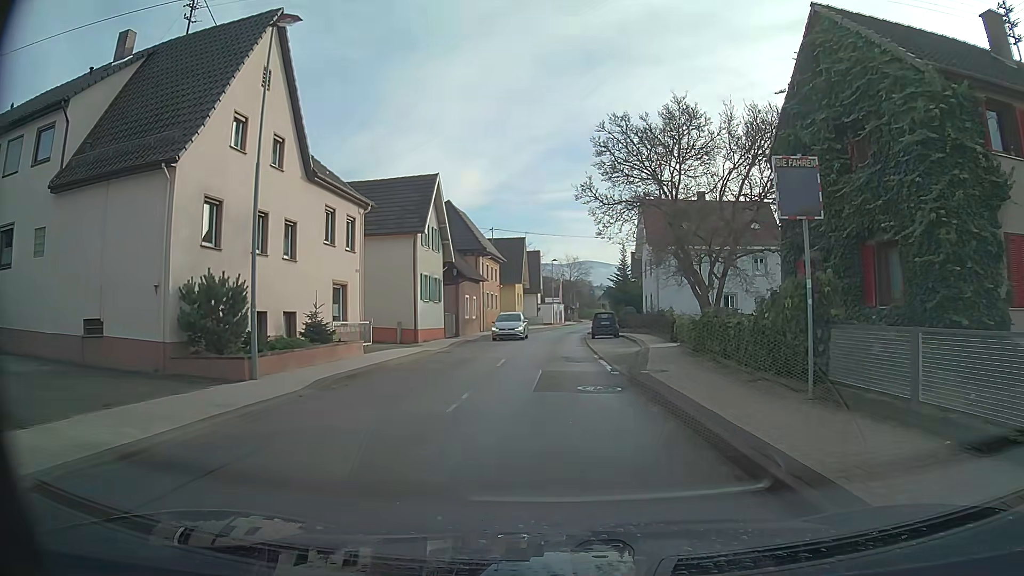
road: secondary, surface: asphalt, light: Day
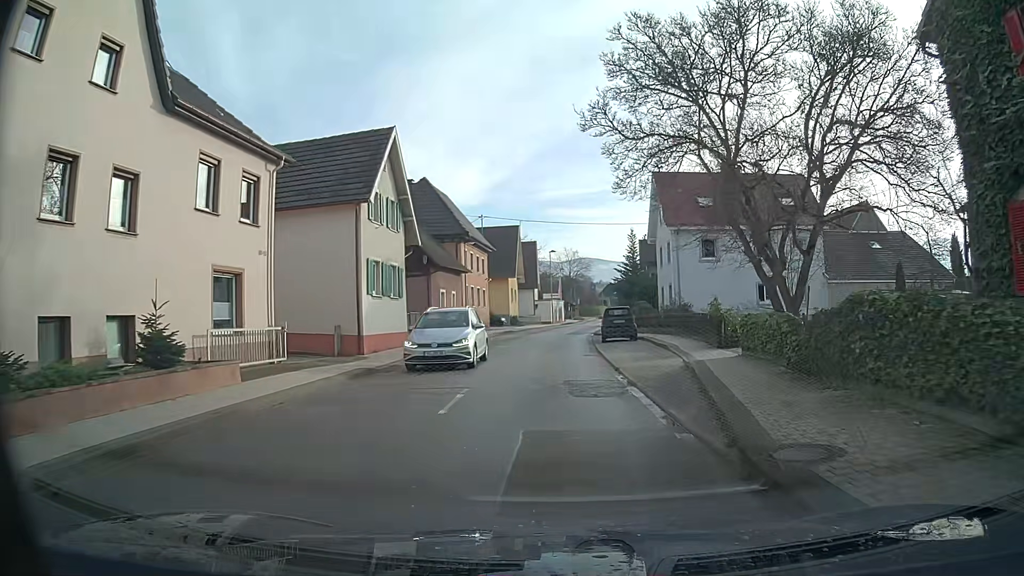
(0.0, +9.0) m; 0°
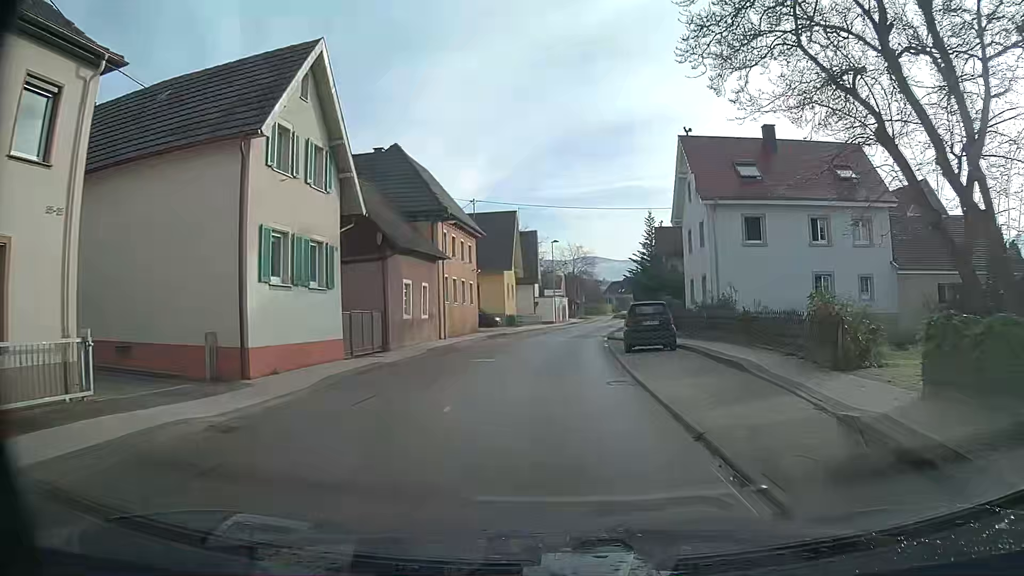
(+0.1, +9.0) m; +1°
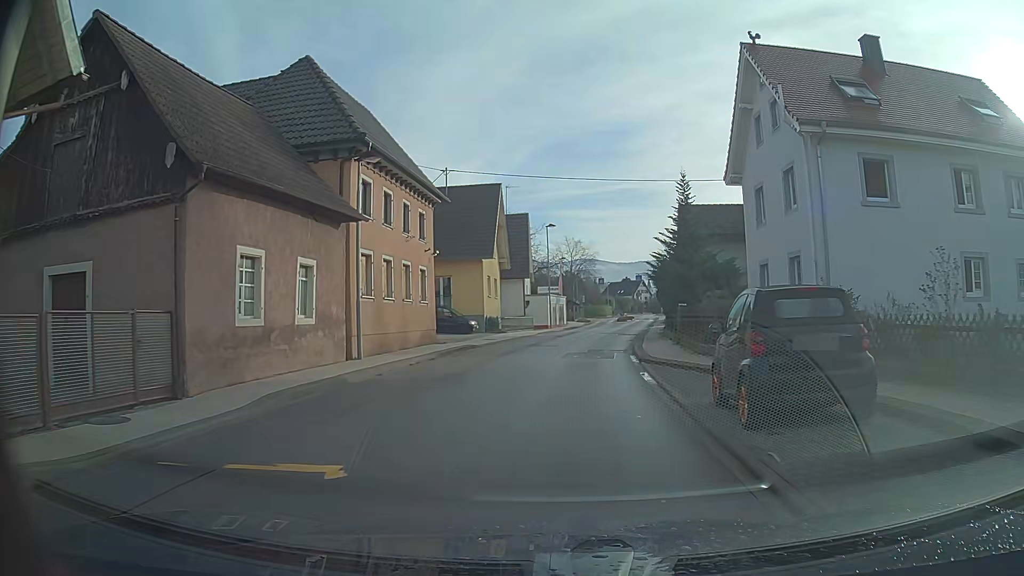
(-0.2, +13.5) m; -1°
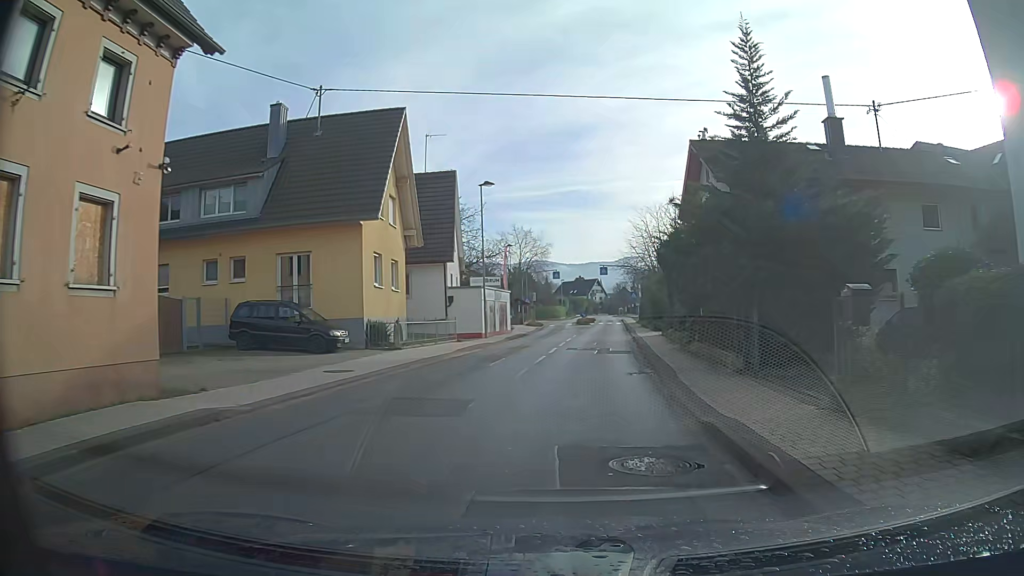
(+0.6, +18.0) m; +5°
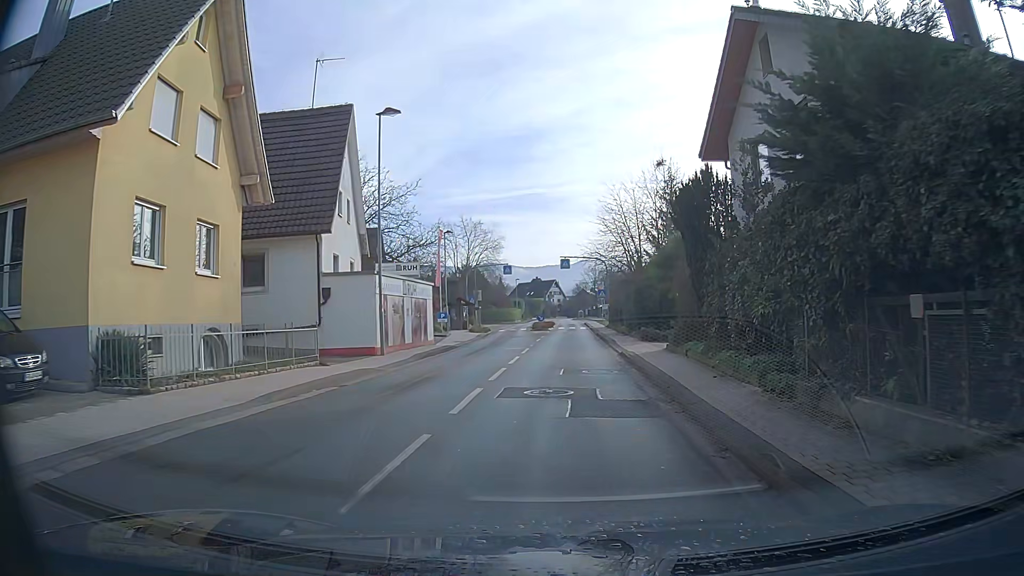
(+0.5, +13.5) m; +3°
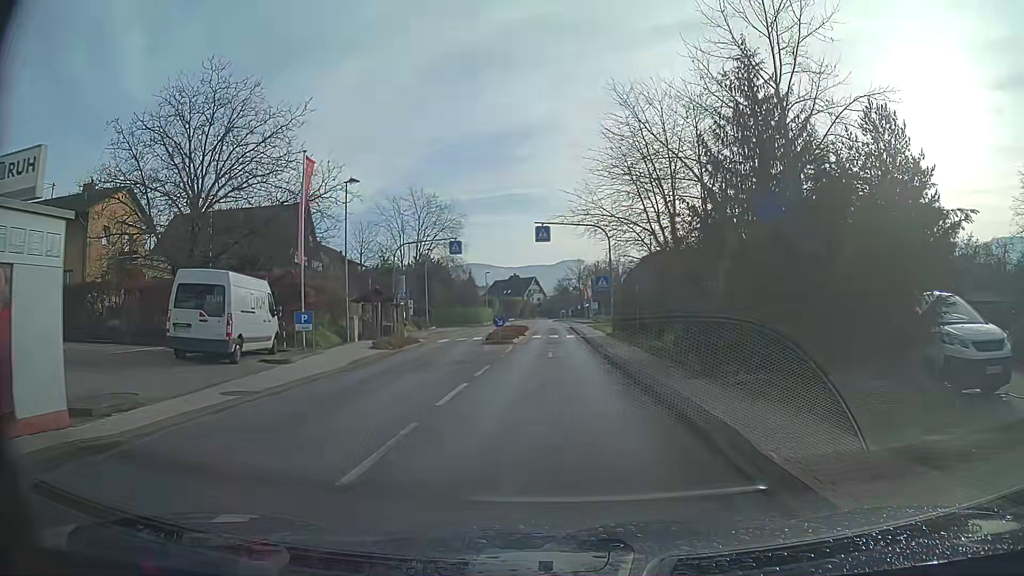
(+0.3, +22.4) m; +2°
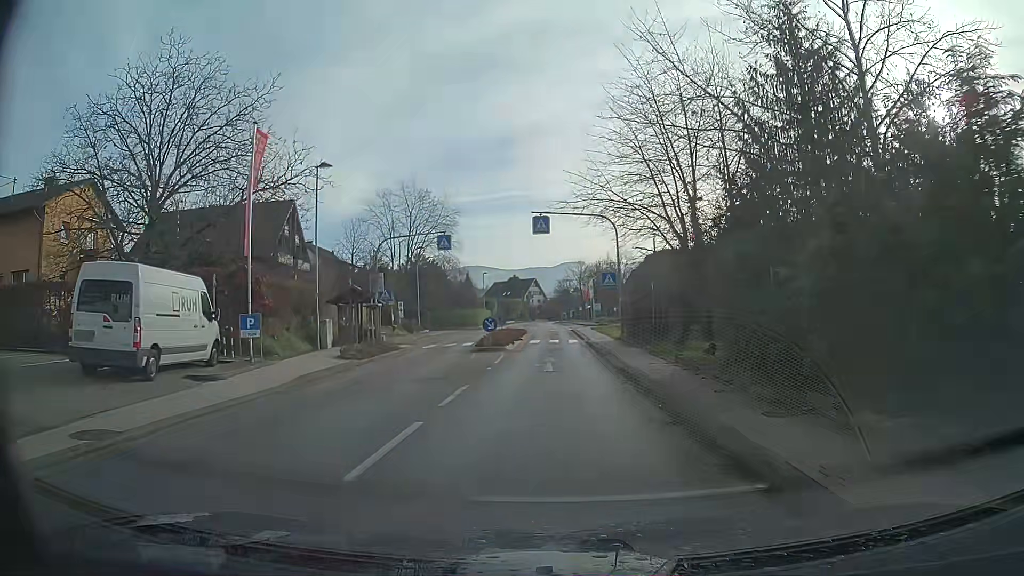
(0.0, +4.5) m; -1°
